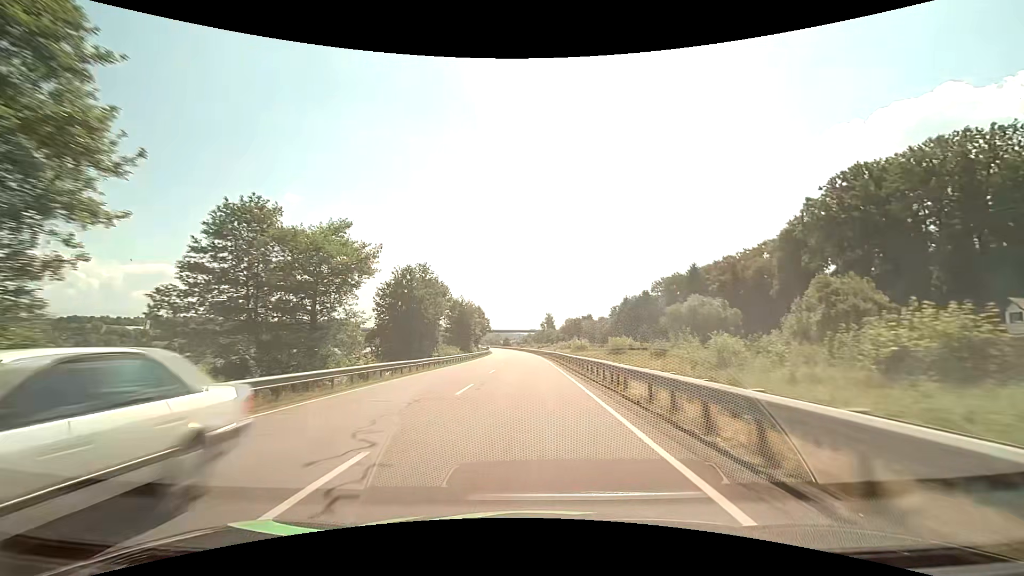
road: primary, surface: asphalt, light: Day
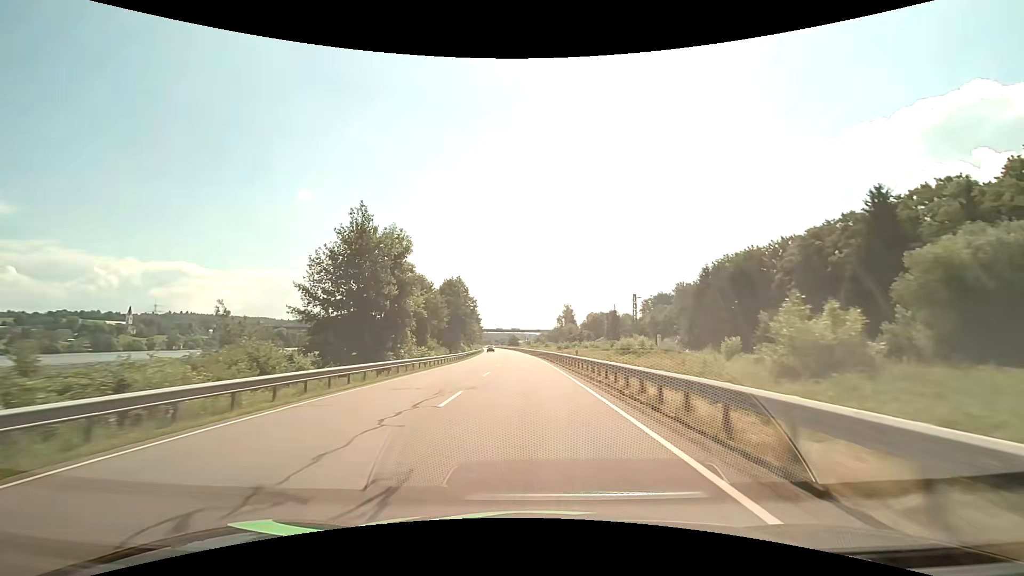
(-0.7, +62.7) m; -1°
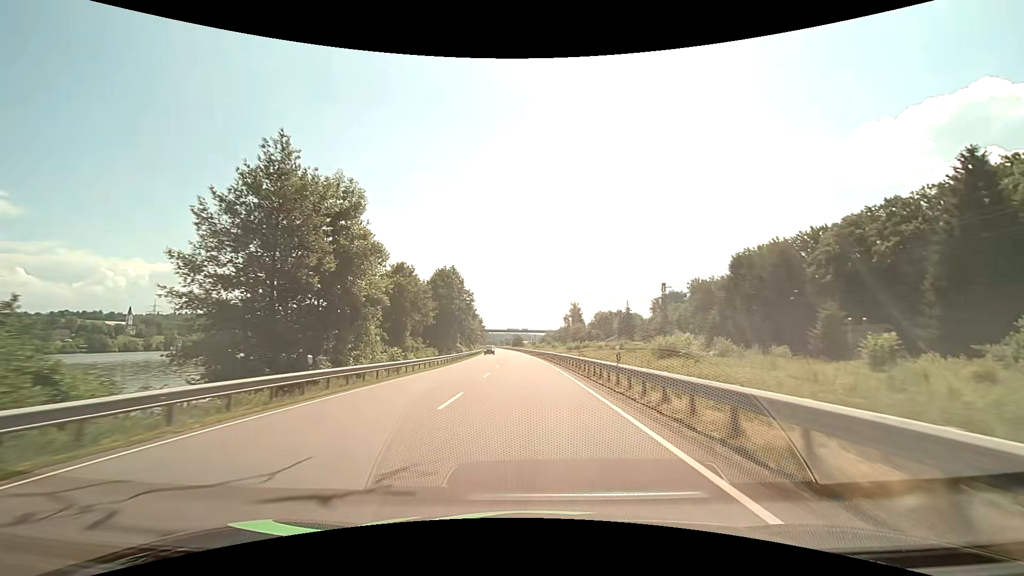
(-0.1, +12.3) m; -1°
(0, +10) (0, +20) (0, +30) (-1, +40) (-1, +50) (-1, +60) (-2, +70) (-3, +80) (-3, +90) (-4, +100) m
